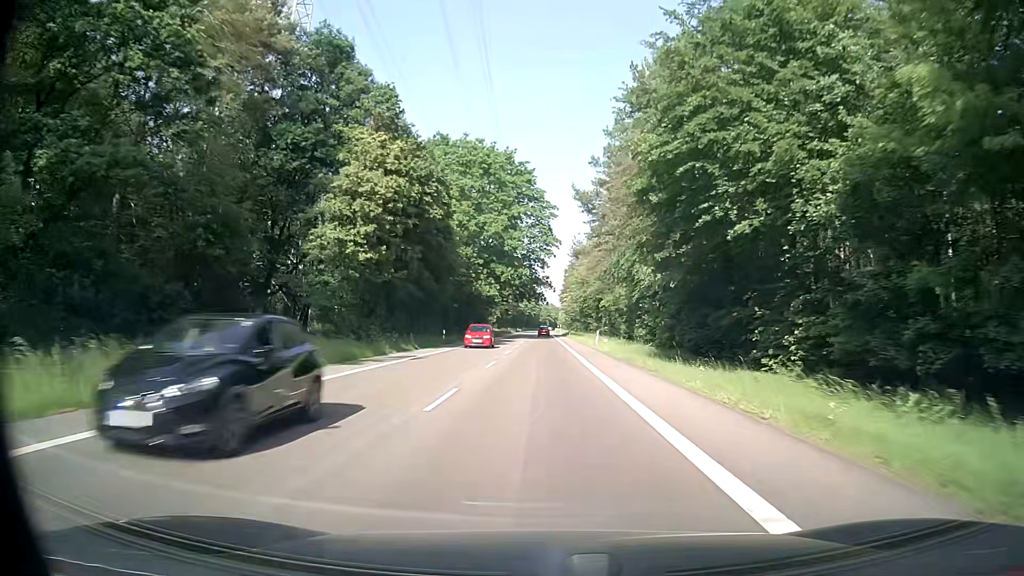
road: secondary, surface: asphalt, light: Day
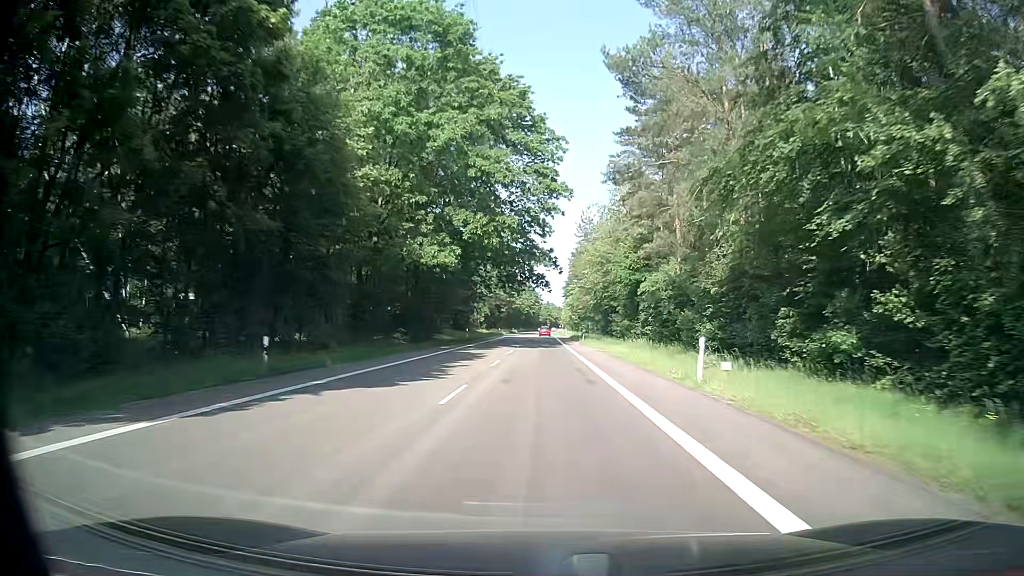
(0.0, +33.1) m; 0°
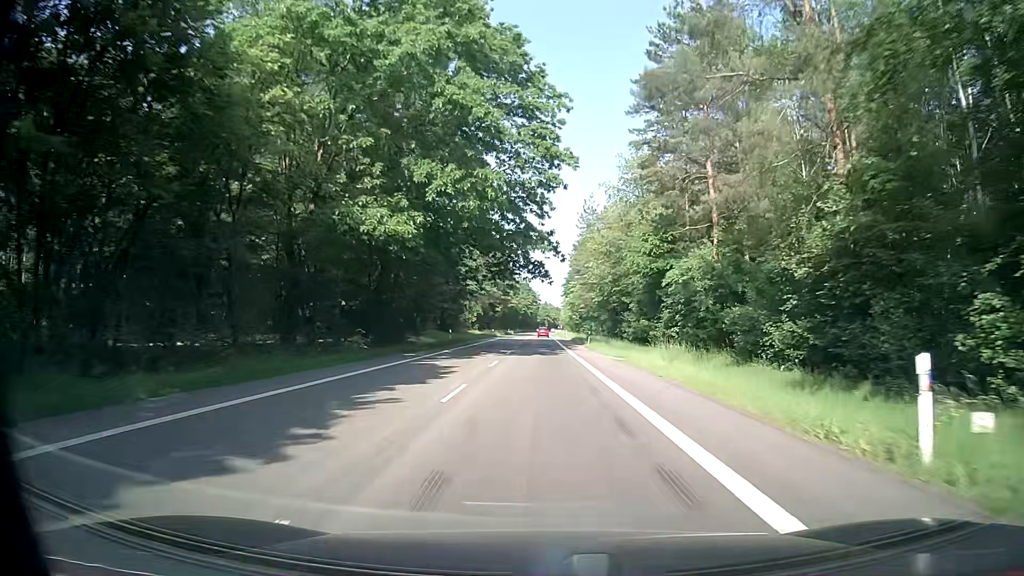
(-0.1, +11.0) m; 0°
(0, +10) (0, +20) (0, +30) (0, +40) (0, +50) (0, +60) (0, +70) (0, +80) (-1, +90) (-1, +100) m
